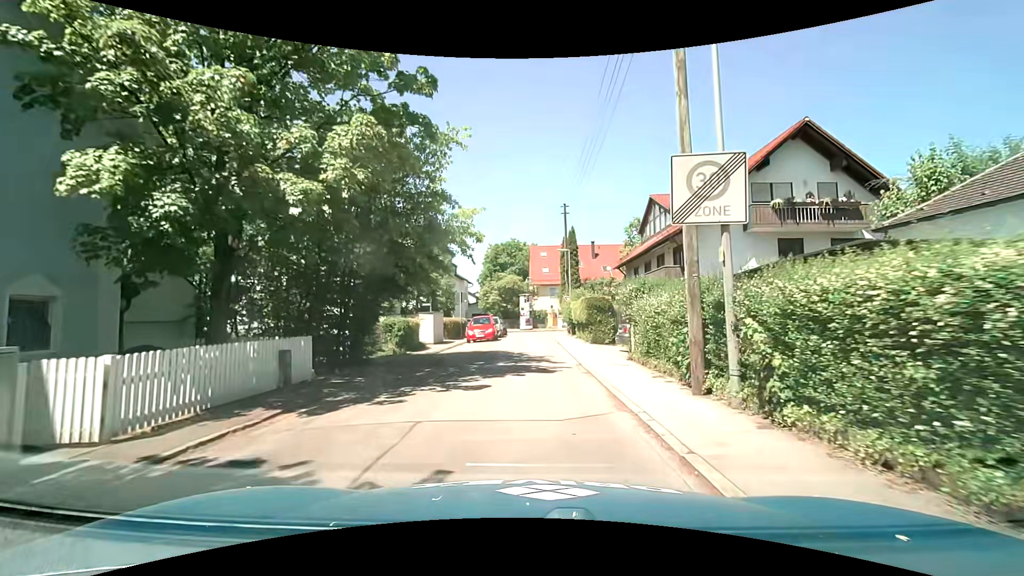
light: Day
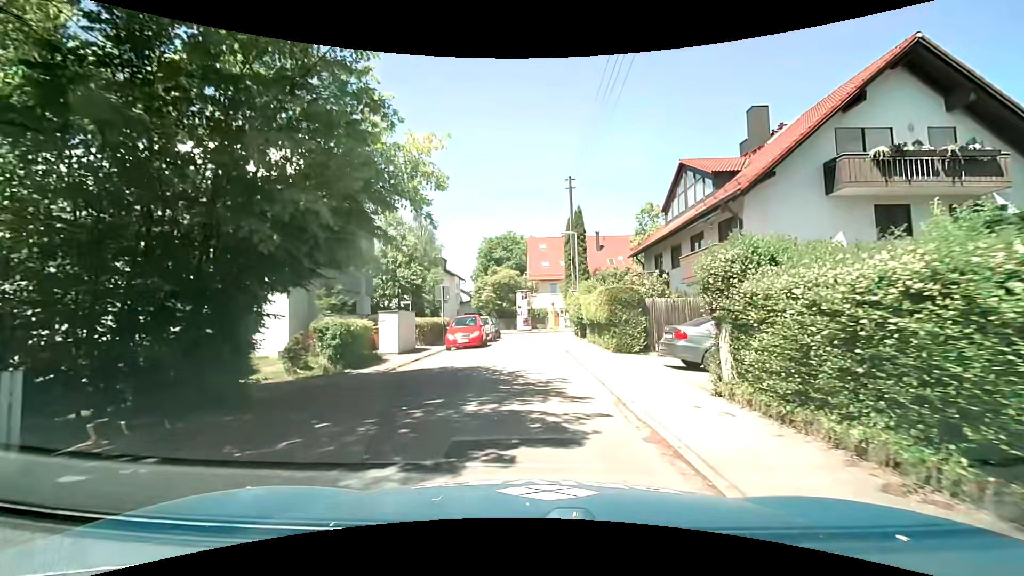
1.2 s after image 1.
(-0.1, +6.9) m; -1°
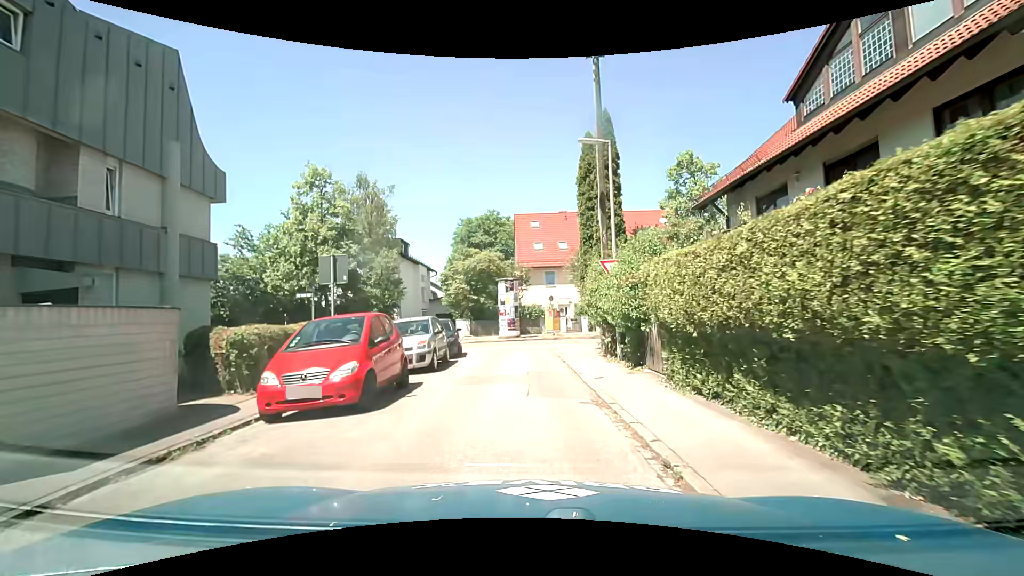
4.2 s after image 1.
(+0.3, +15.1) m; +2°
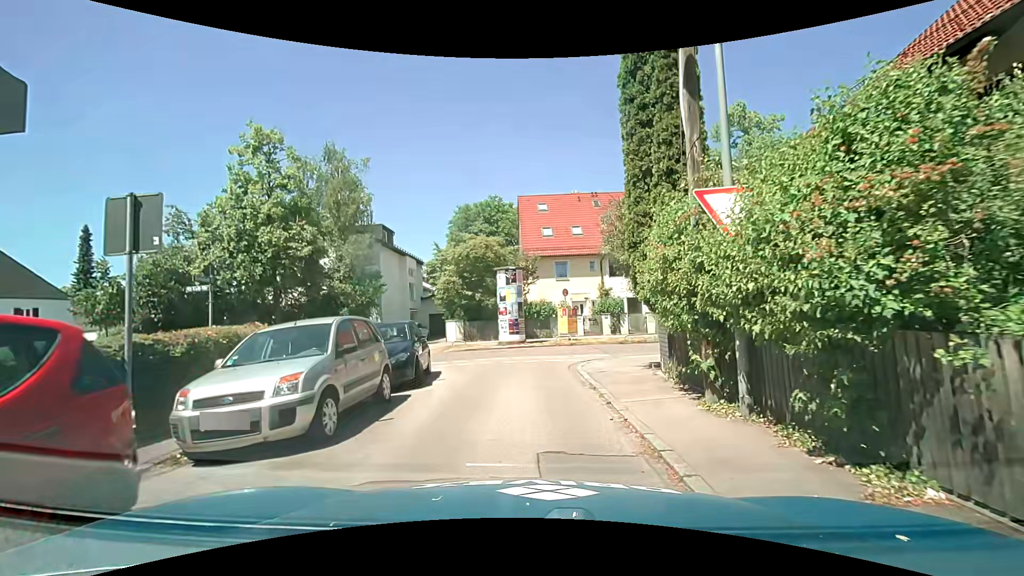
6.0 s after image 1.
(0.0, +7.4) m; -1°
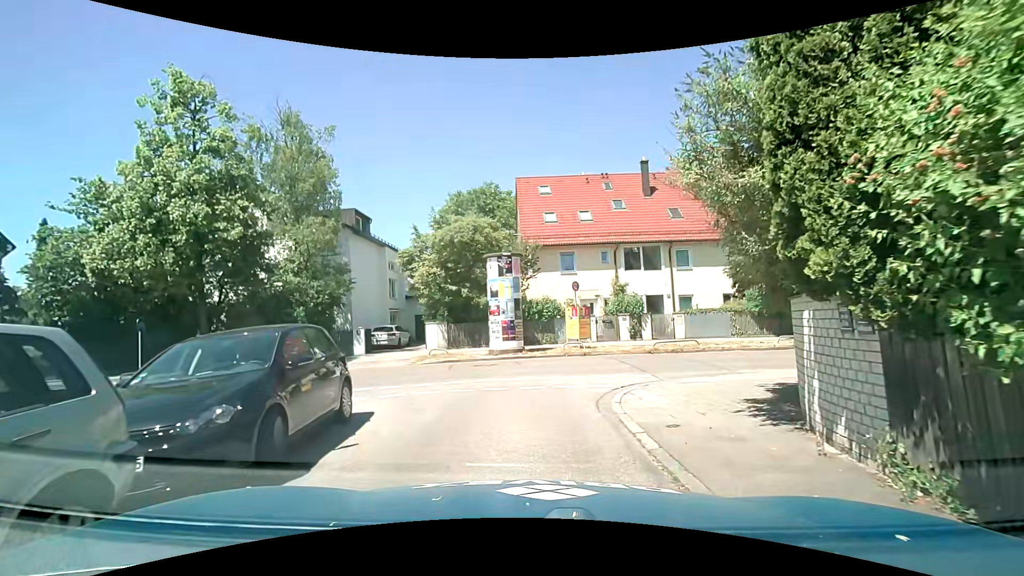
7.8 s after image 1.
(0.0, +5.8) m; -1°
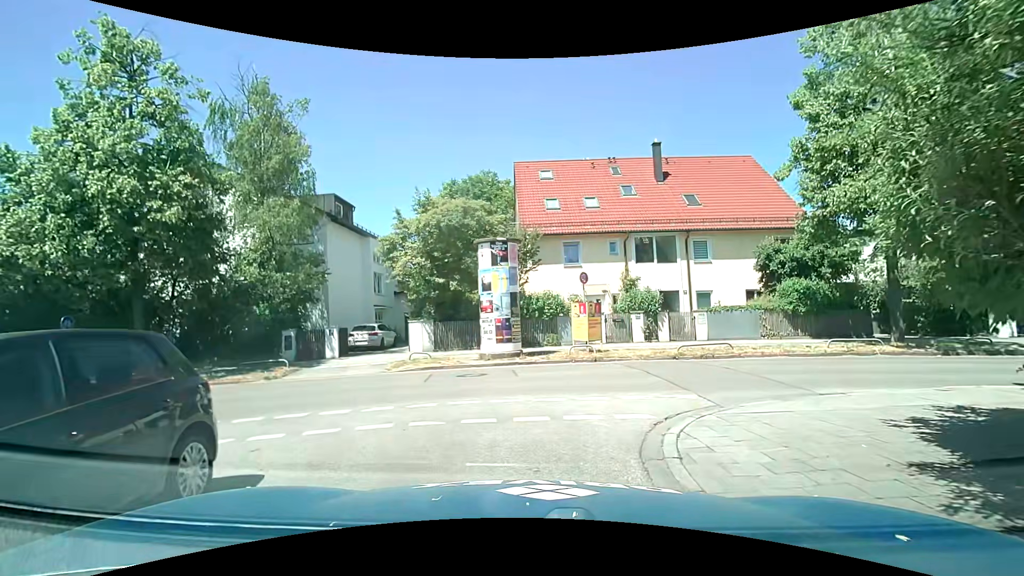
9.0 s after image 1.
(+0.1, +3.2) m; +1°
